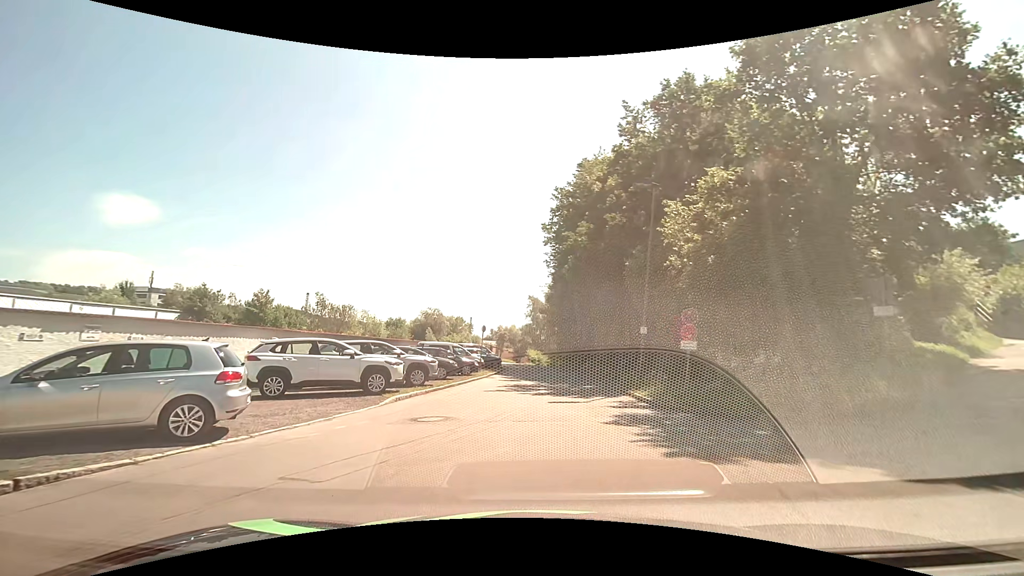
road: service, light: Day
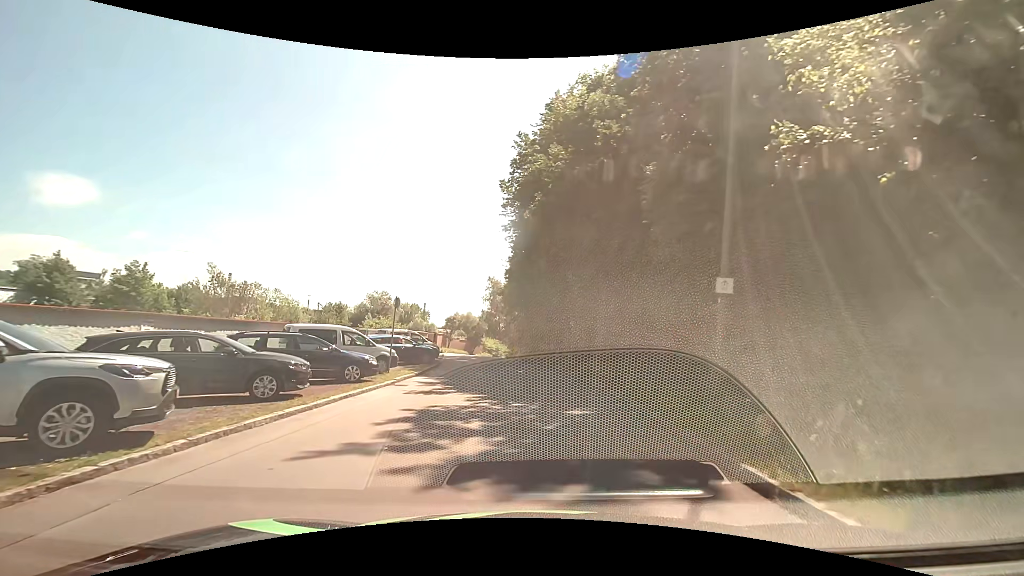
(+0.5, +11.9) m; +4°
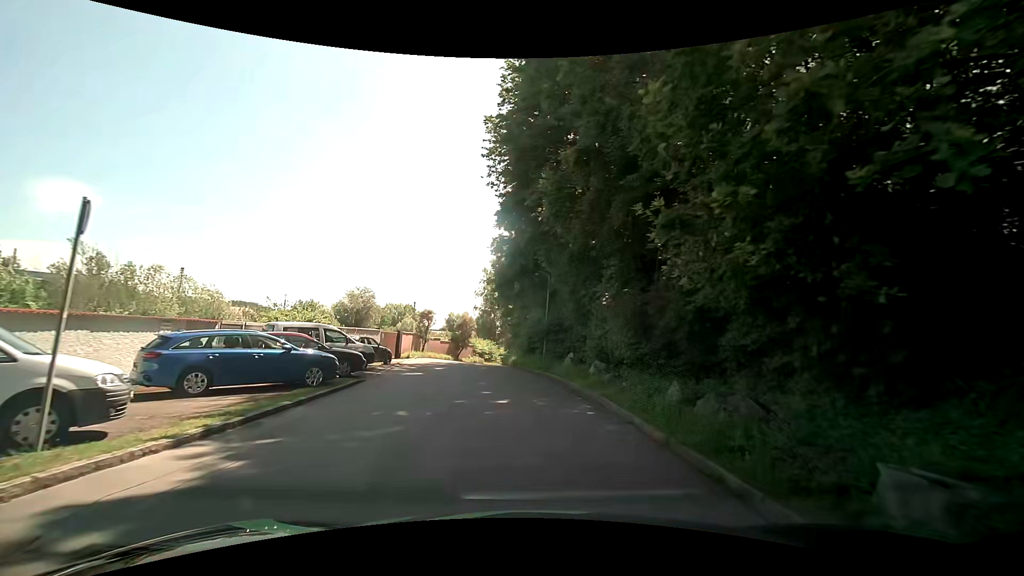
(+0.2, +13.2) m; 0°
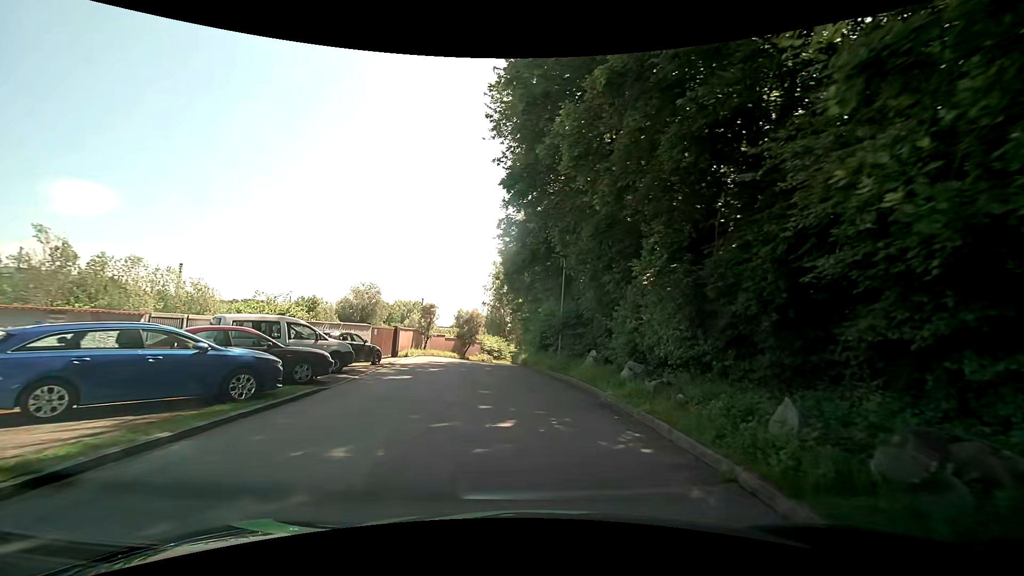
(0.0, +3.8) m; -2°
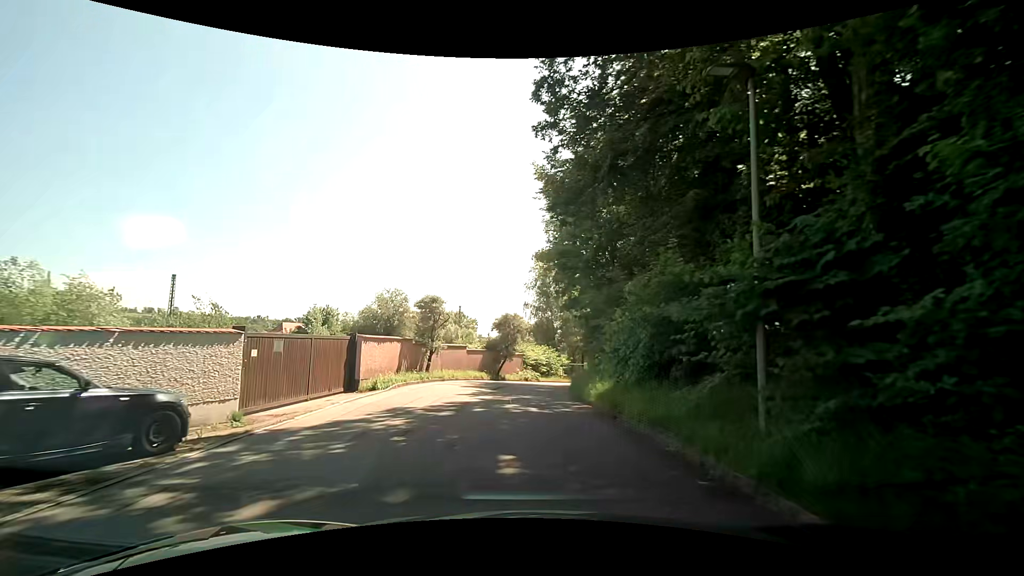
(-0.7, +15.4) m; -6°
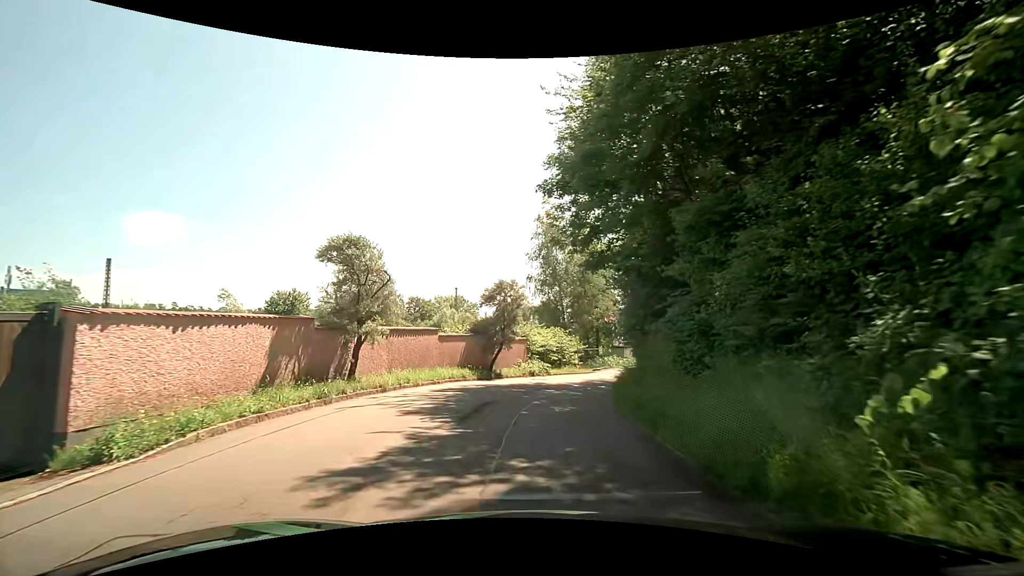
(0.0, +11.2) m; 0°
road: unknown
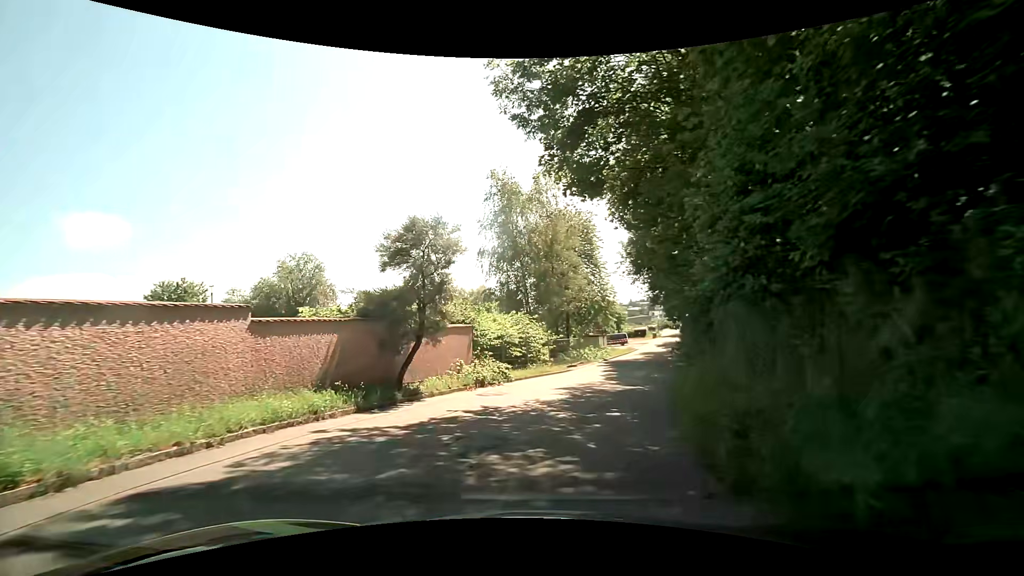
(+0.4, +11.2) m; +4°
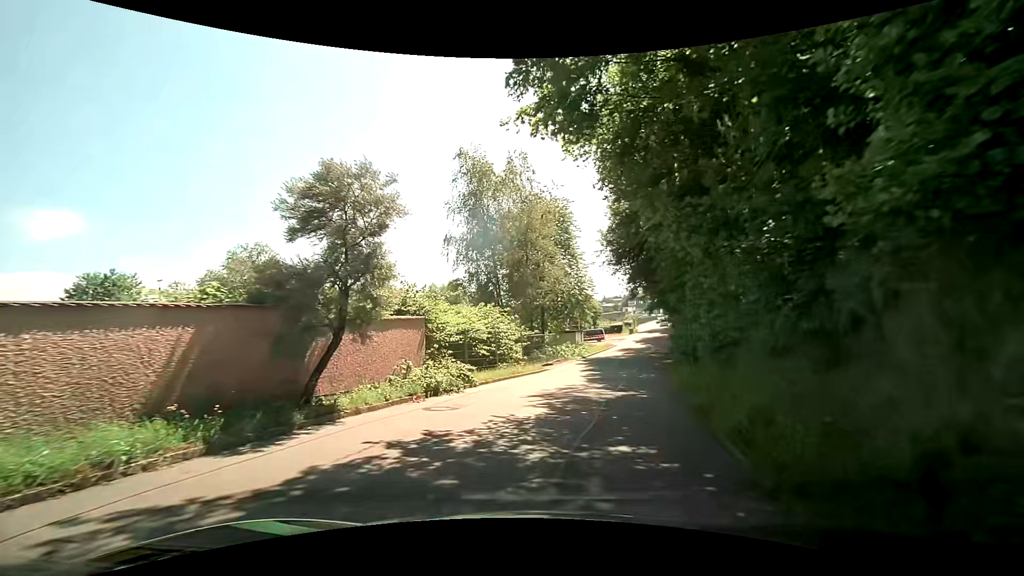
(+0.1, +3.8) m; +1°
